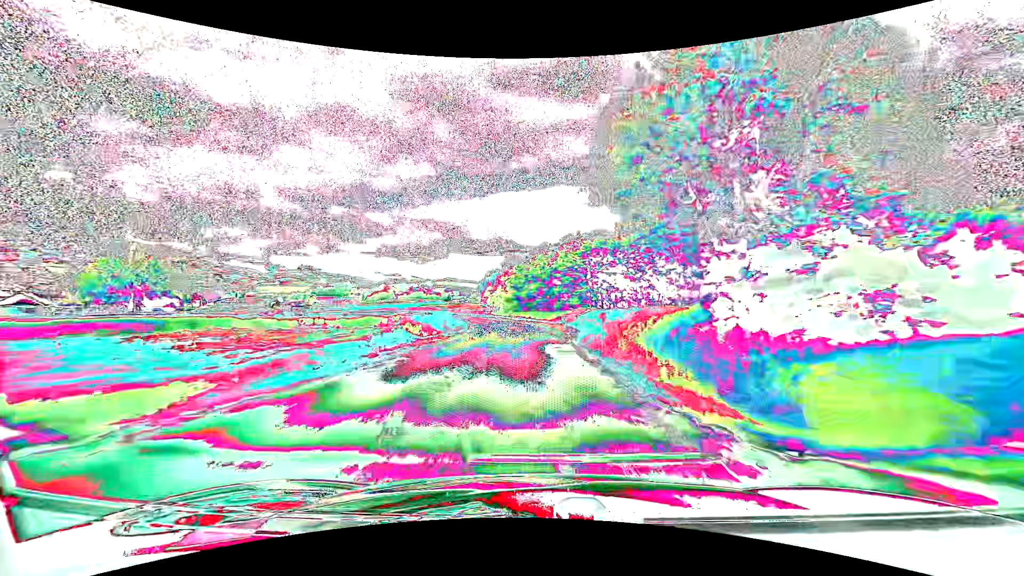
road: secondary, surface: asphalt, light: Day
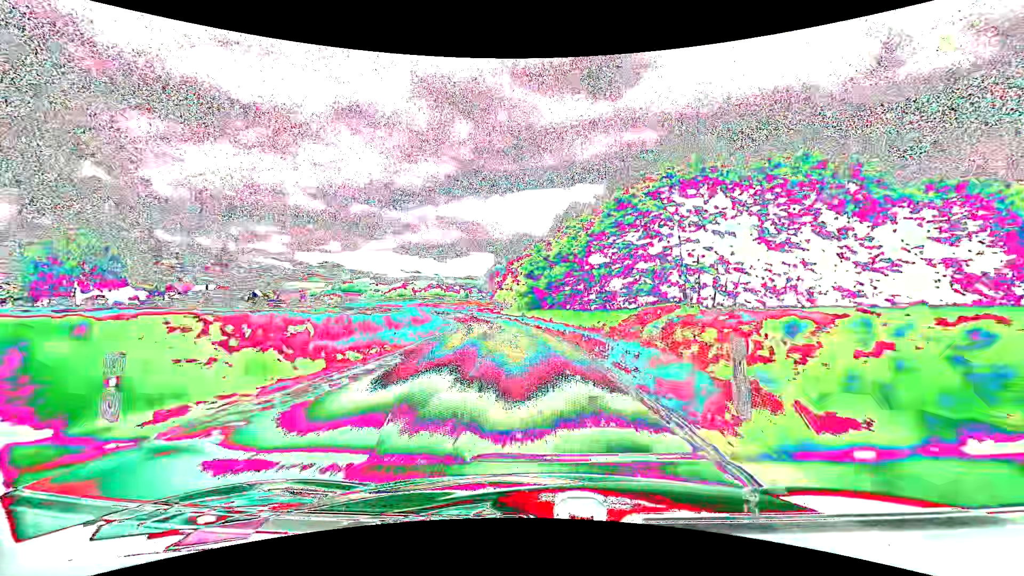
(-0.4, +25.9) m; -2°
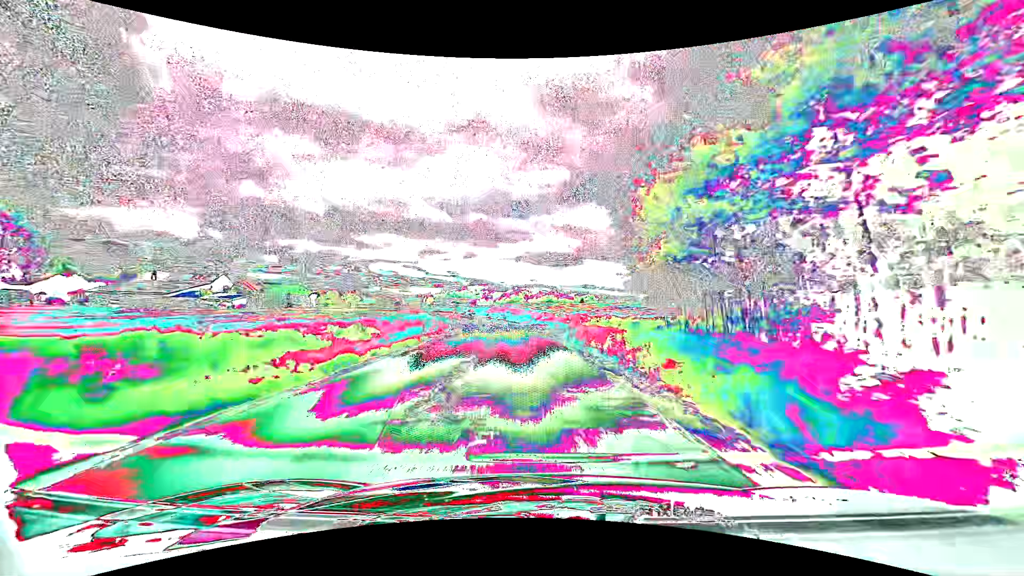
(-7.0, +64.3) m; -13°
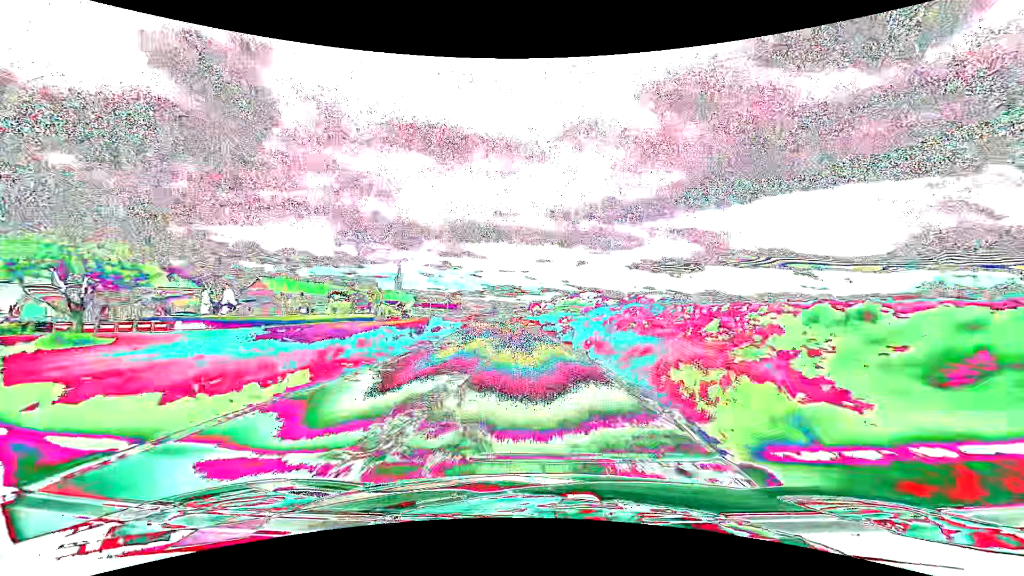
(-6.9, +66.5) m; -13°
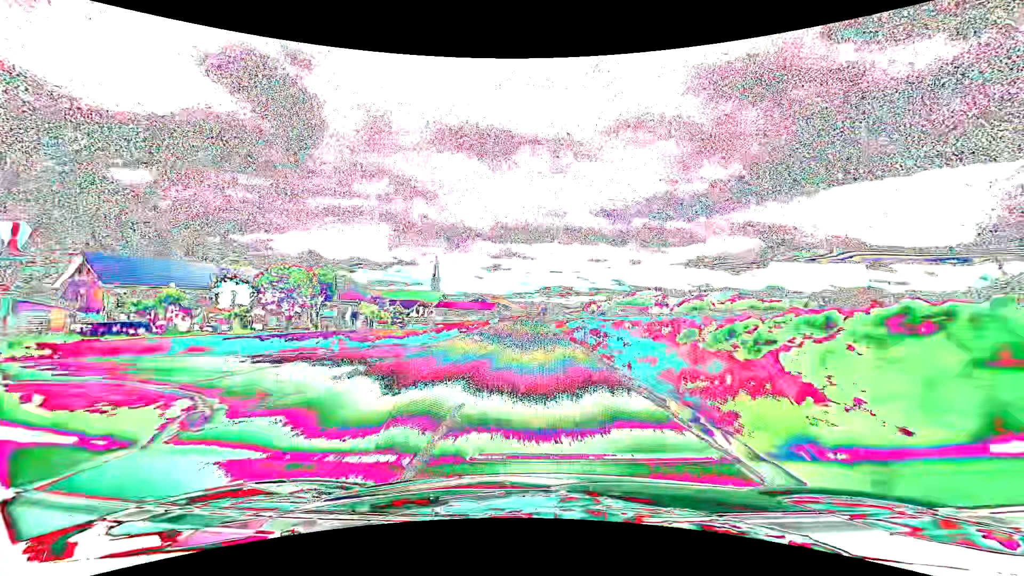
(-3.5, +56.2) m; -6°
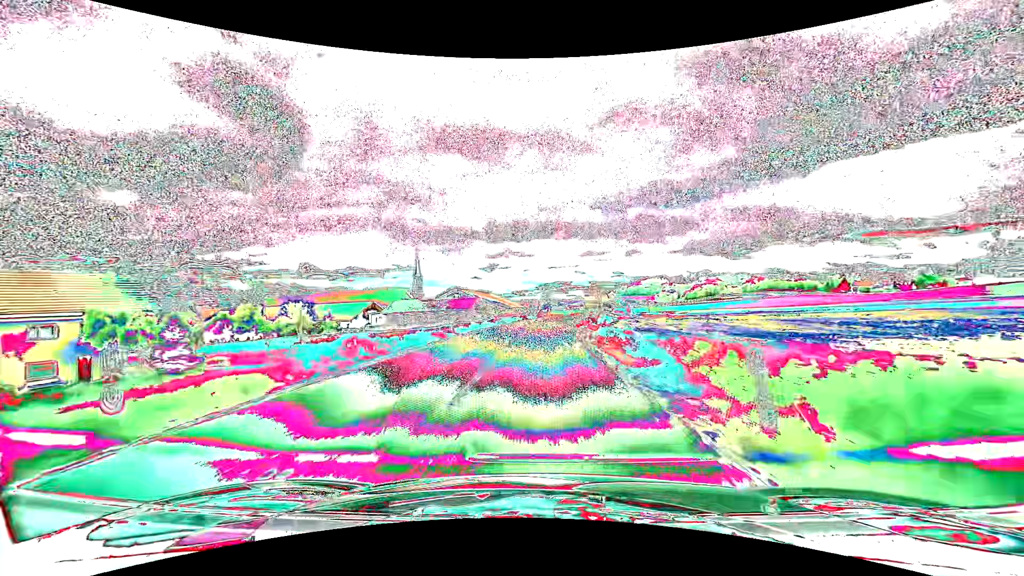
(-0.5, +56.9) m; 0°
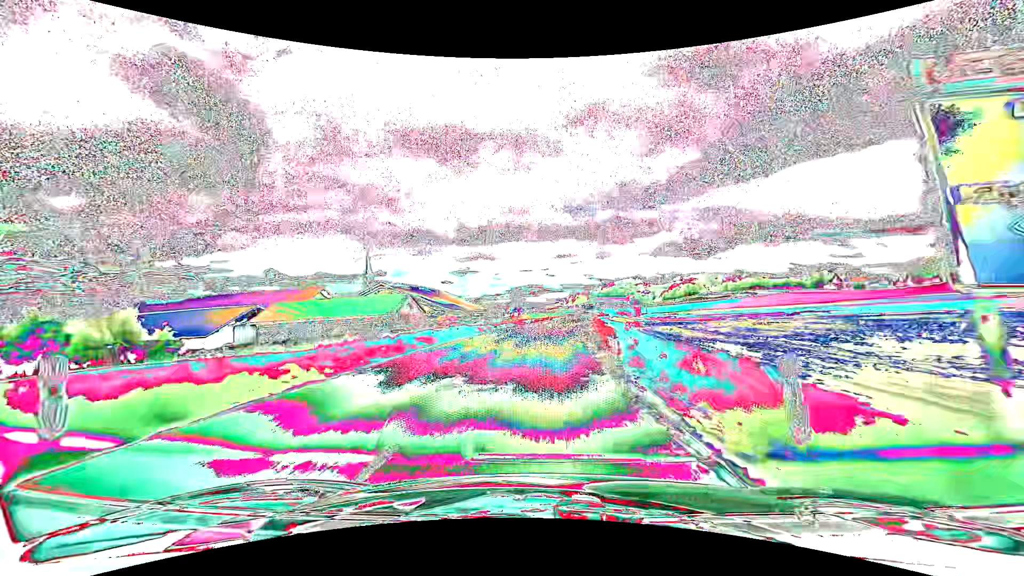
(+0.9, +41.9) m; +3°
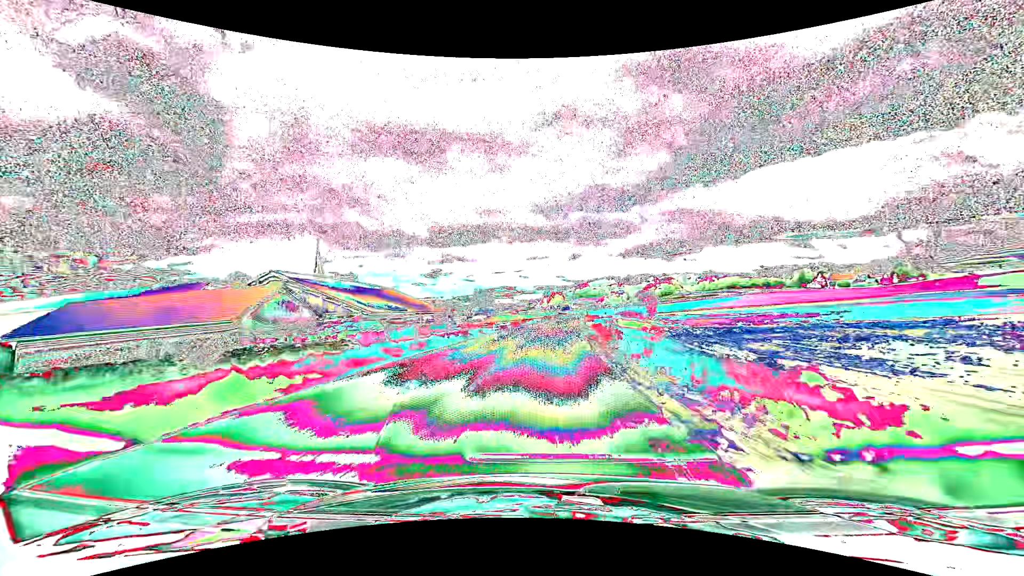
(+0.7, +28.2) m; +3°
(0, +10) (0, +20) (+1, +30) (+1, +40) (+2, +50) (+3, +60) (+4, +70) (+4, +80) (+5, +90) (+6, +100) m
